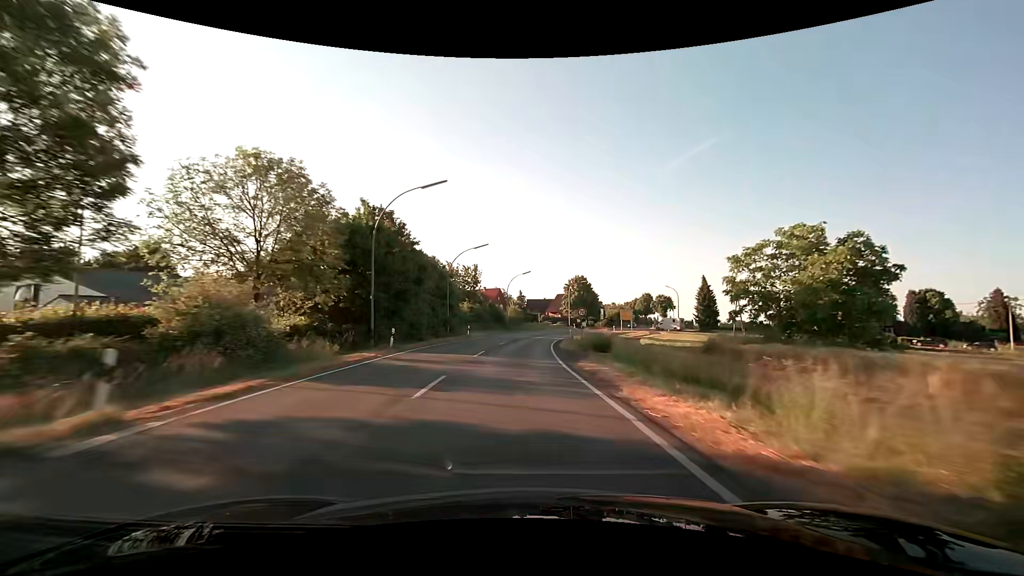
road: secondary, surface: asphalt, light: Day
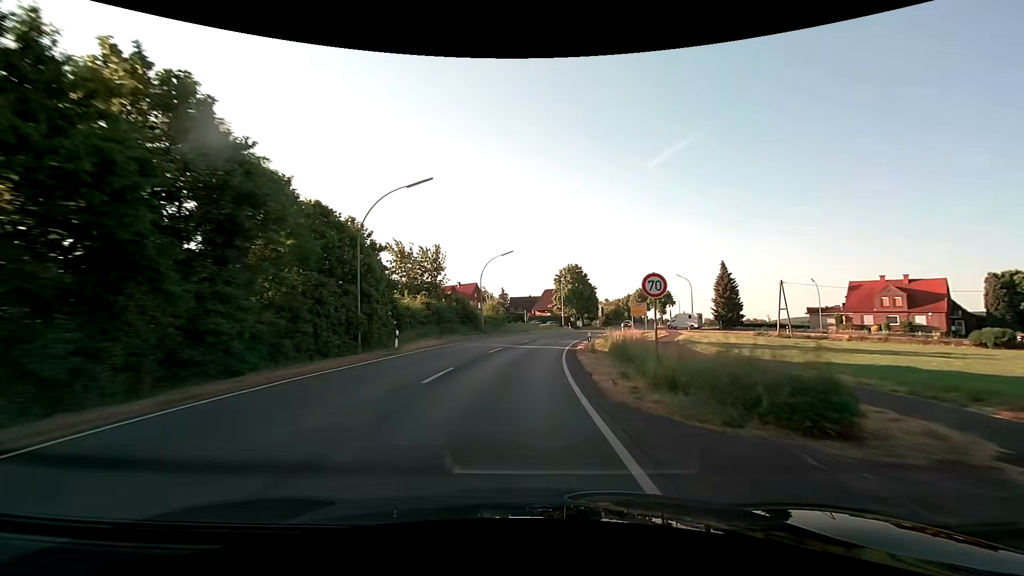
(+0.4, +21.8) m; +2°
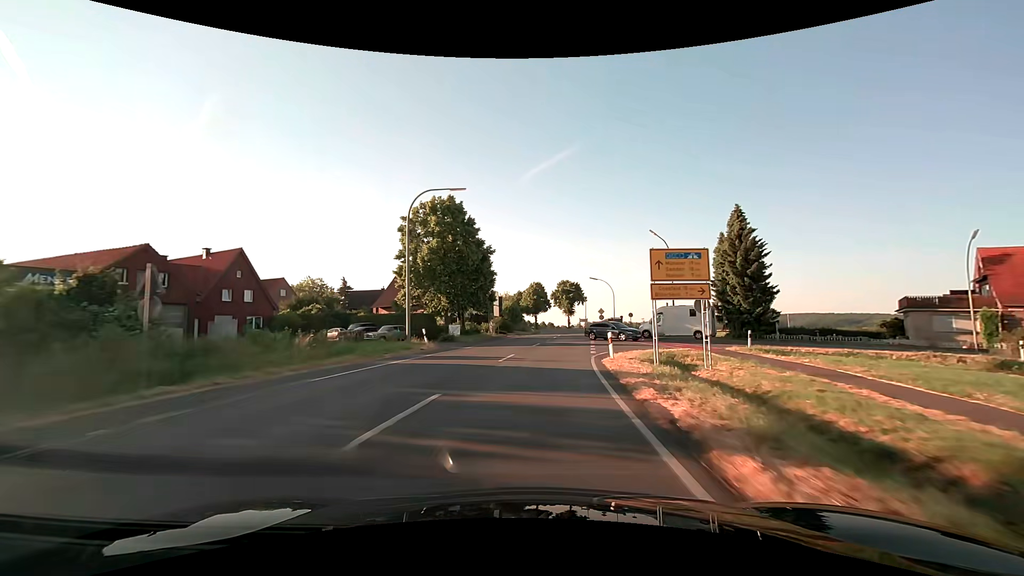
(+5.6, +54.0) m; +13°
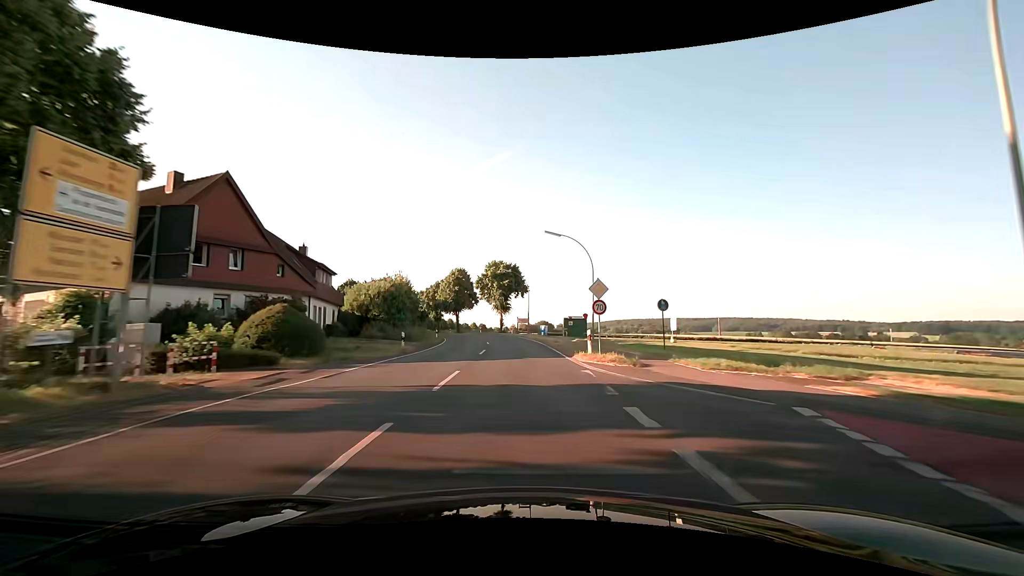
(+4.0, +43.3) m; +8°
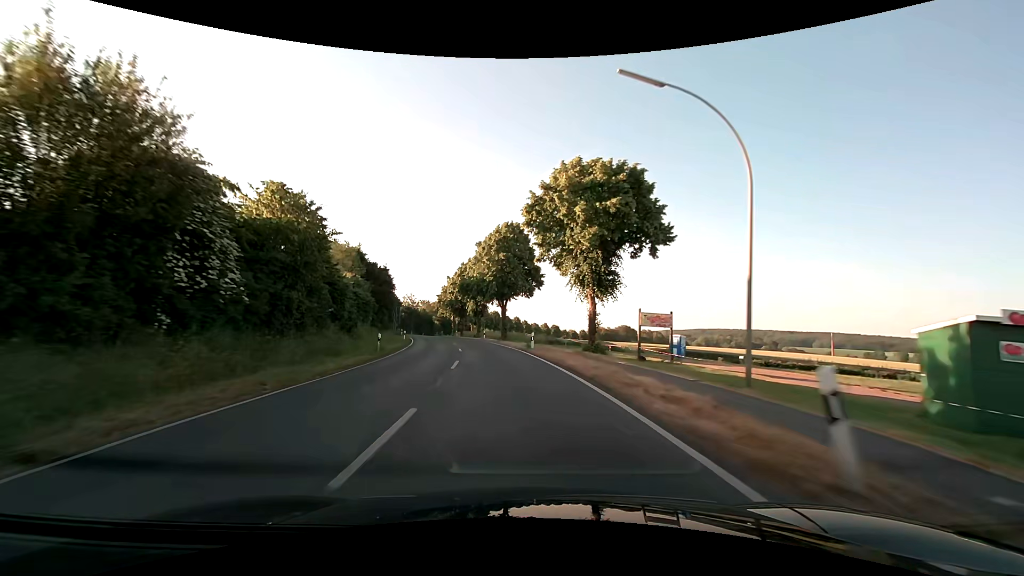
(-3.5, +54.4) m; -9°
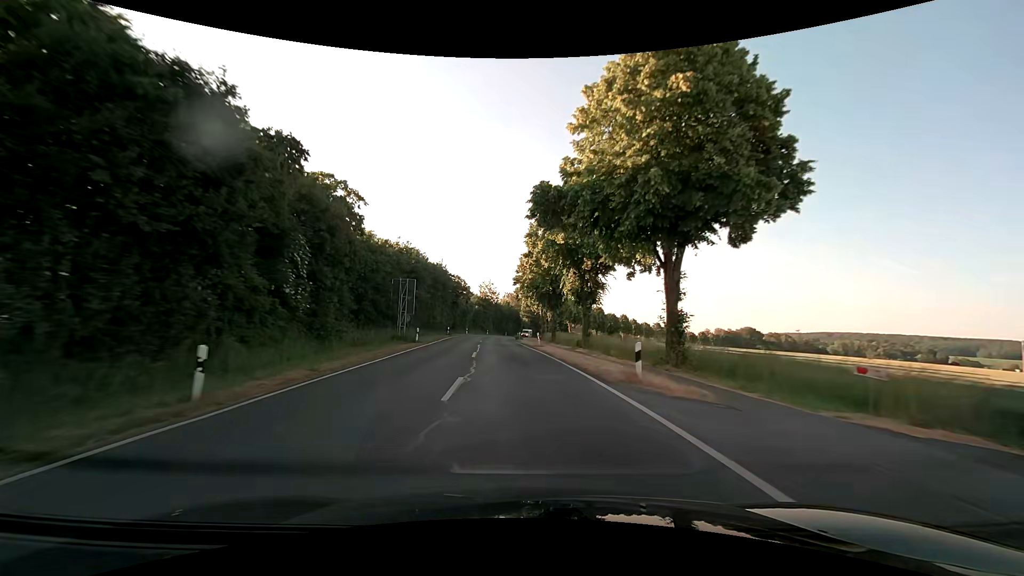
(-4.6, +43.5) m; -11°
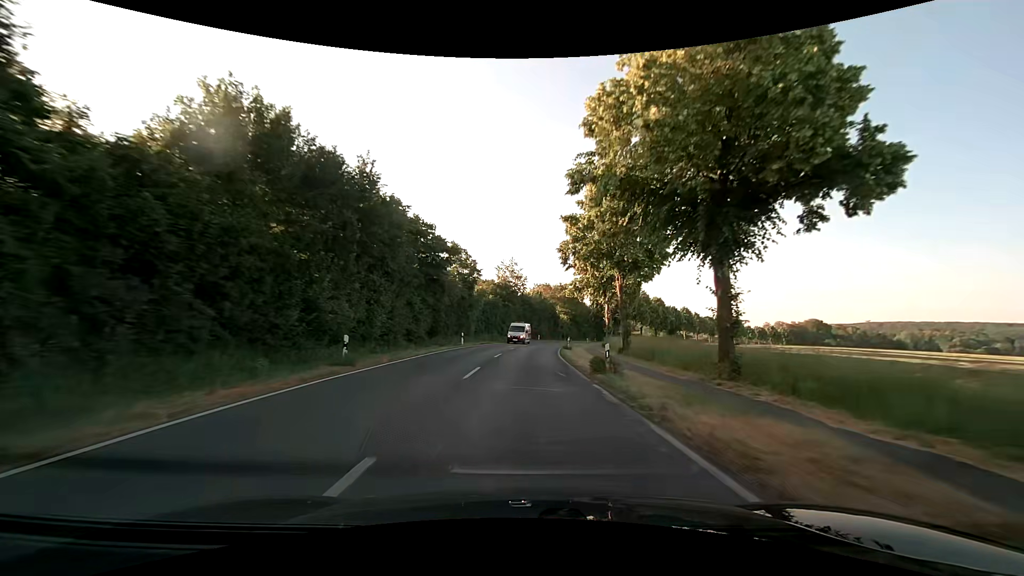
(-2.2, +44.0) m; -4°
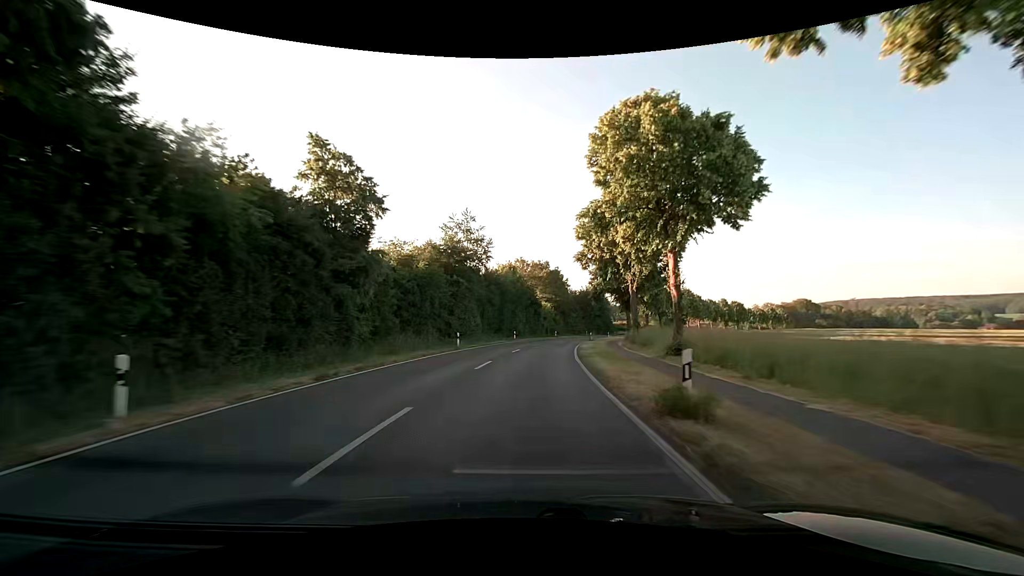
(+0.9, +33.1) m; +3°
(0, +10) (+1, +20) (+1, +30) (+2, +40) (+4, +50) (+6, +60) (+8, +69) (+10, +79) (+13, +89) (+16, +98) m
